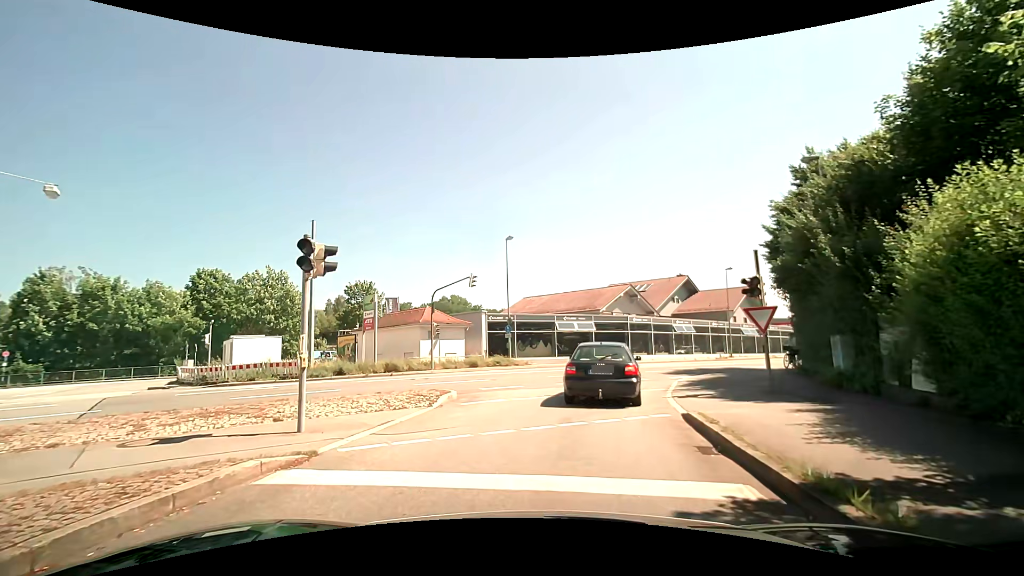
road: tertiary_link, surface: asphalt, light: Day
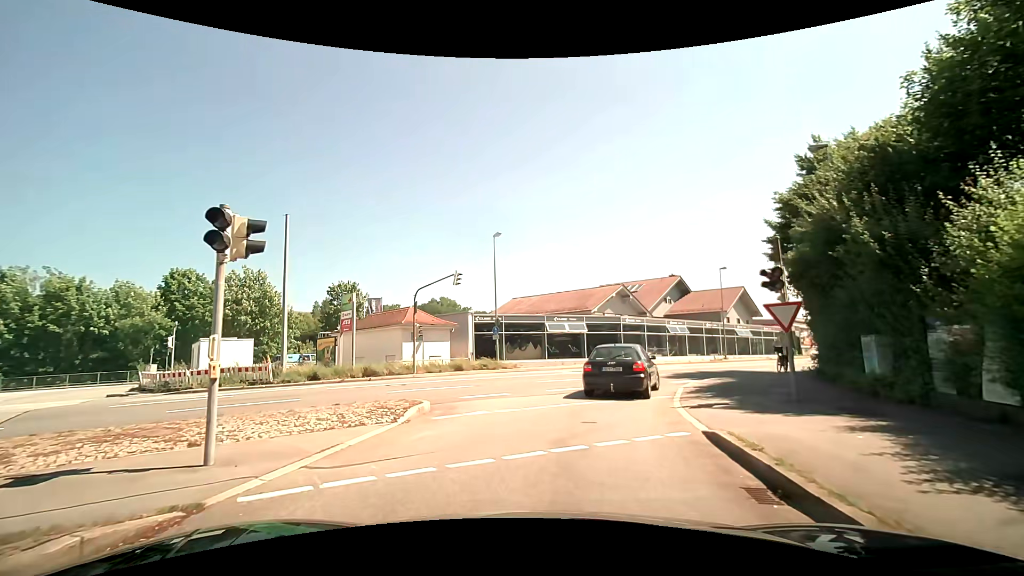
(0.0, +2.0) m; +1°
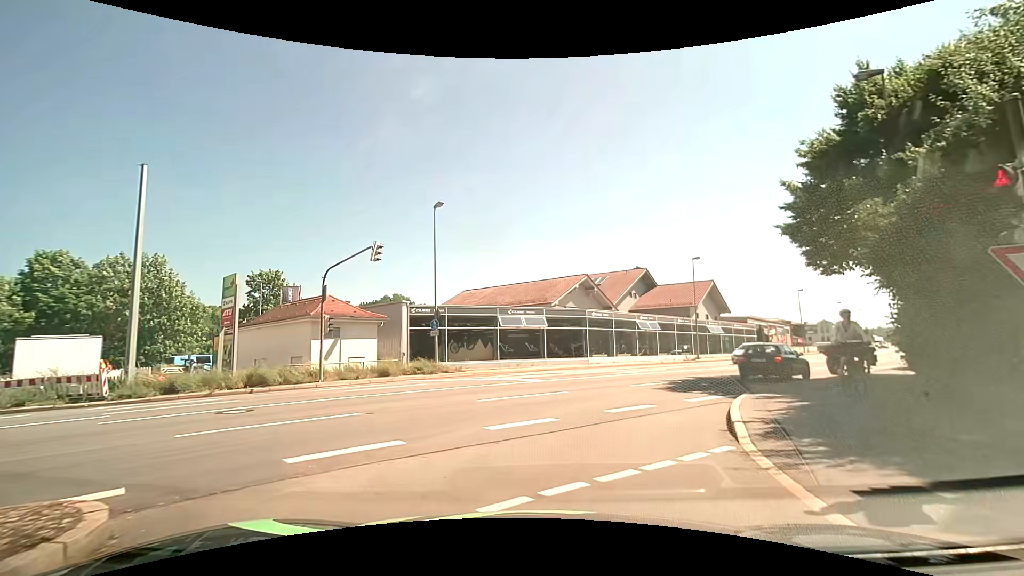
(+0.3, +7.3) m; +5°
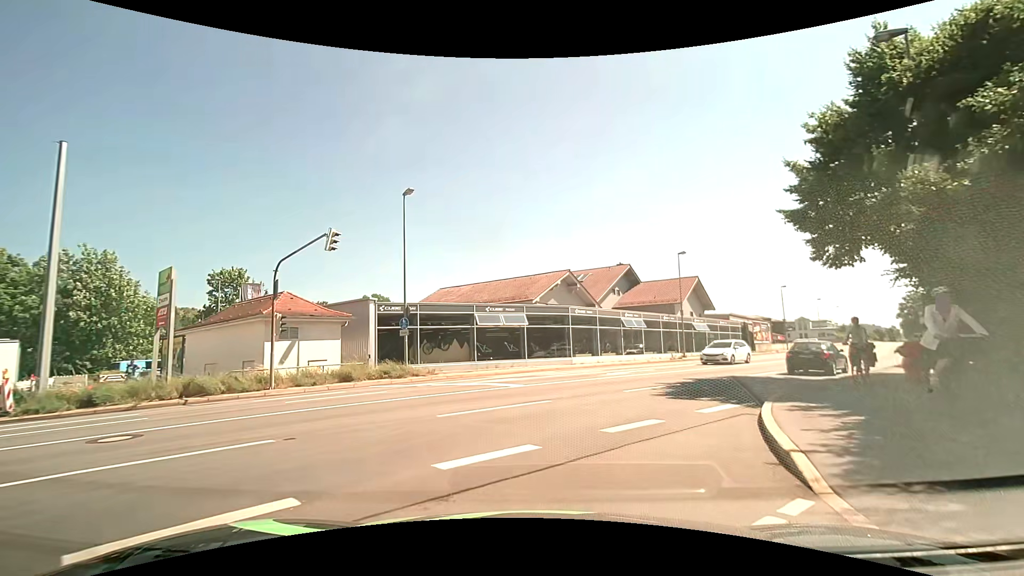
(0.0, +2.4) m; +1°
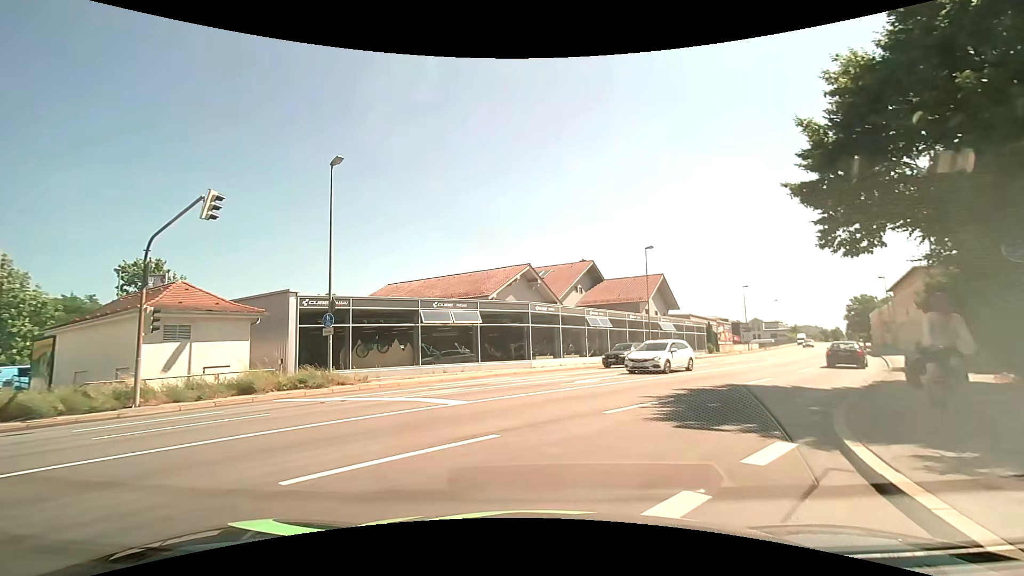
(+0.2, +4.2) m; +6°
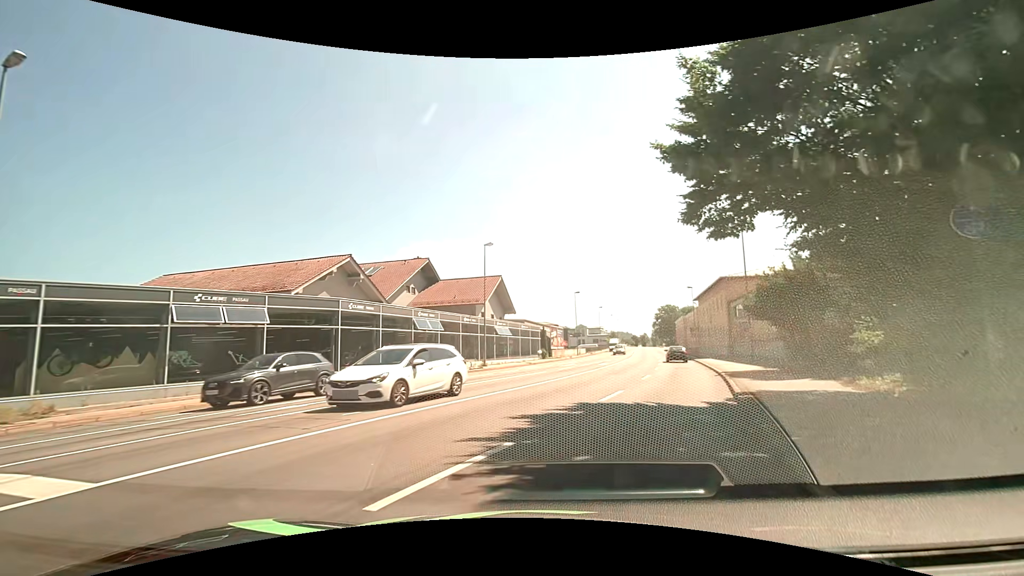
(+0.5, +5.4) m; +17°
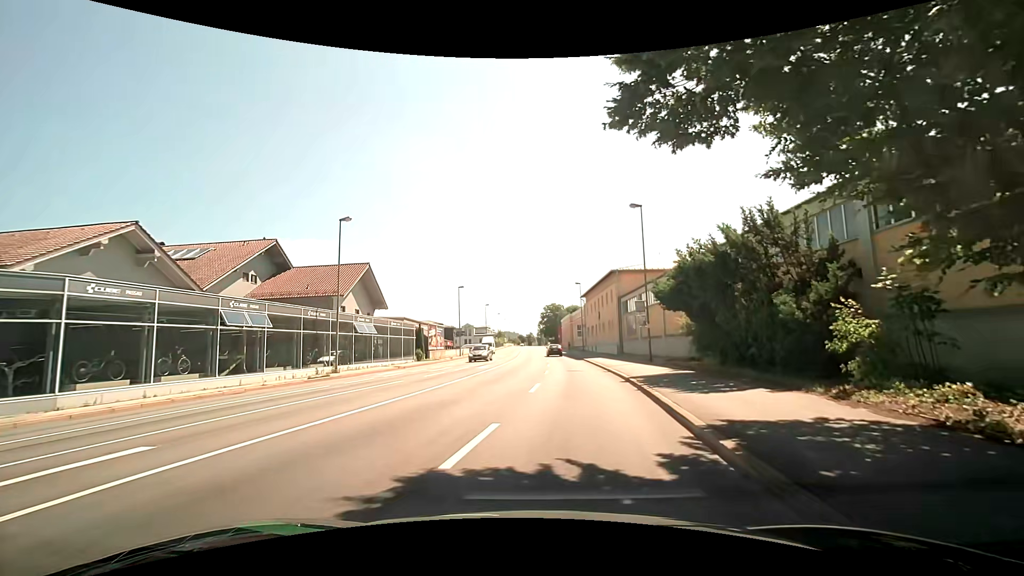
(+1.0, +7.3) m; +13°
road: primary
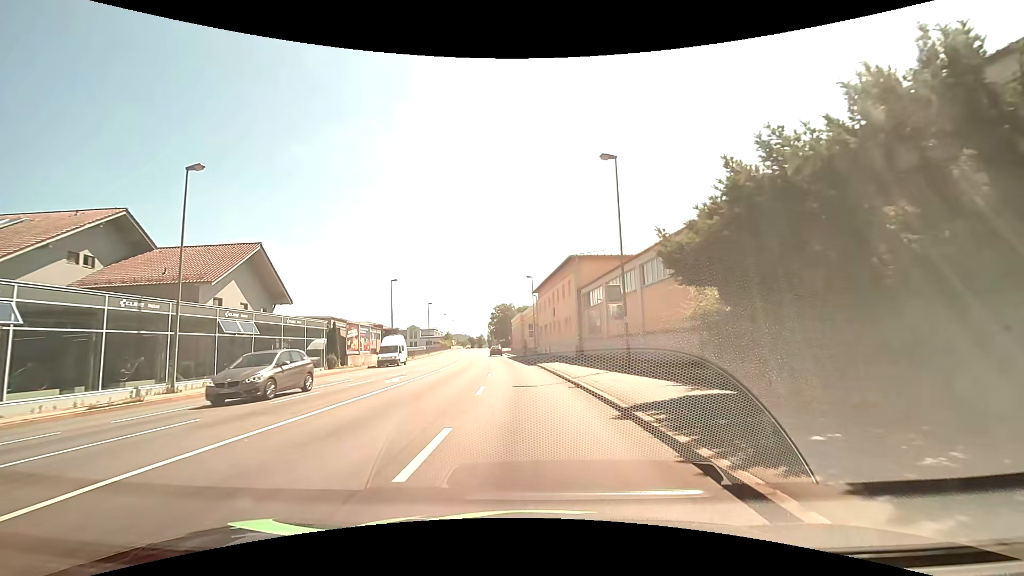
(+0.6, +9.6) m; +5°
(0, +10) (0, +20) (-1, +30) (-1, +40) (-2, +50) (-3, +60) (-4, +70) (-5, +80) (-6, +90) (-7, +100) m
